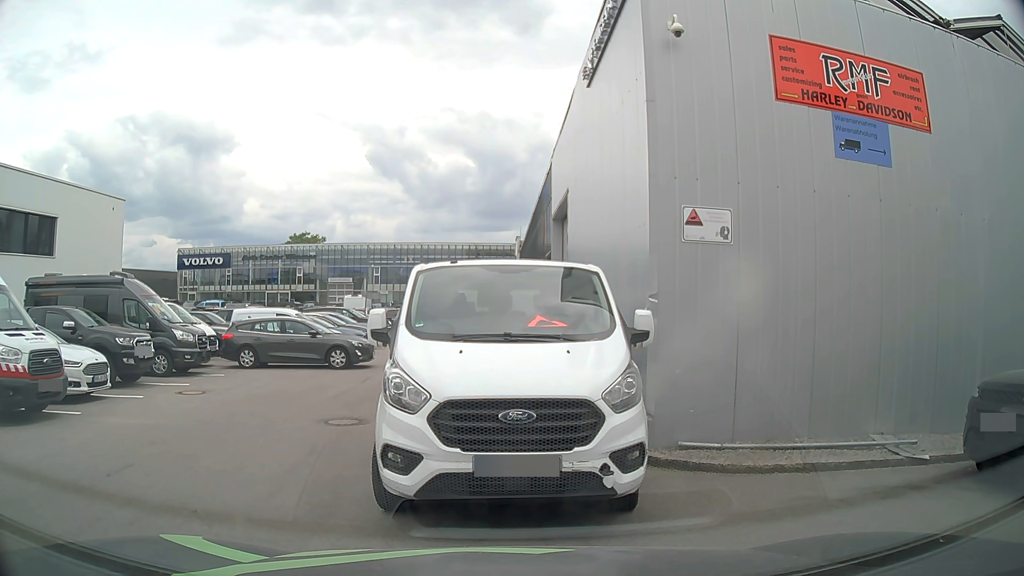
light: Day
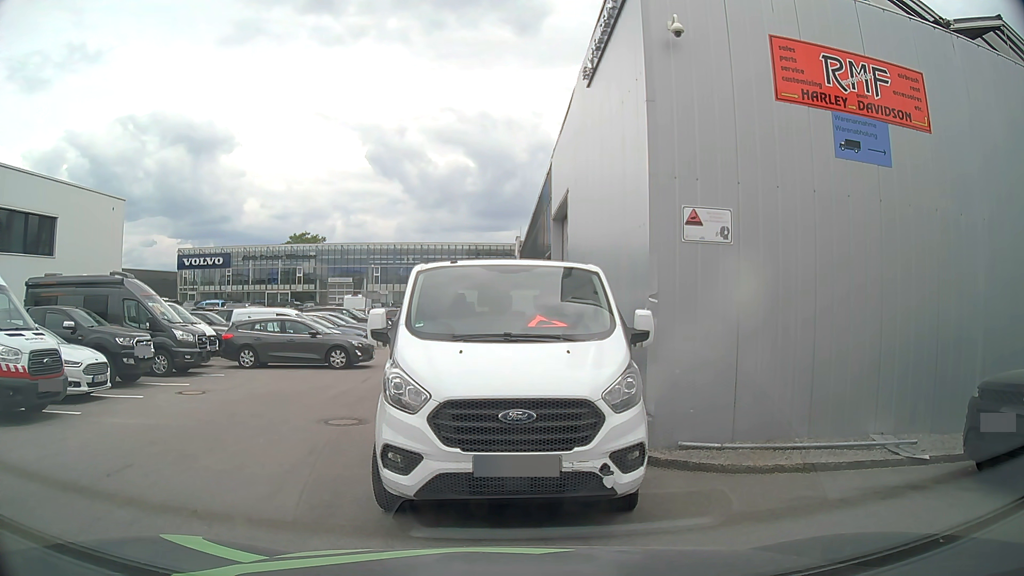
(0.0, 0.0) m; 0°
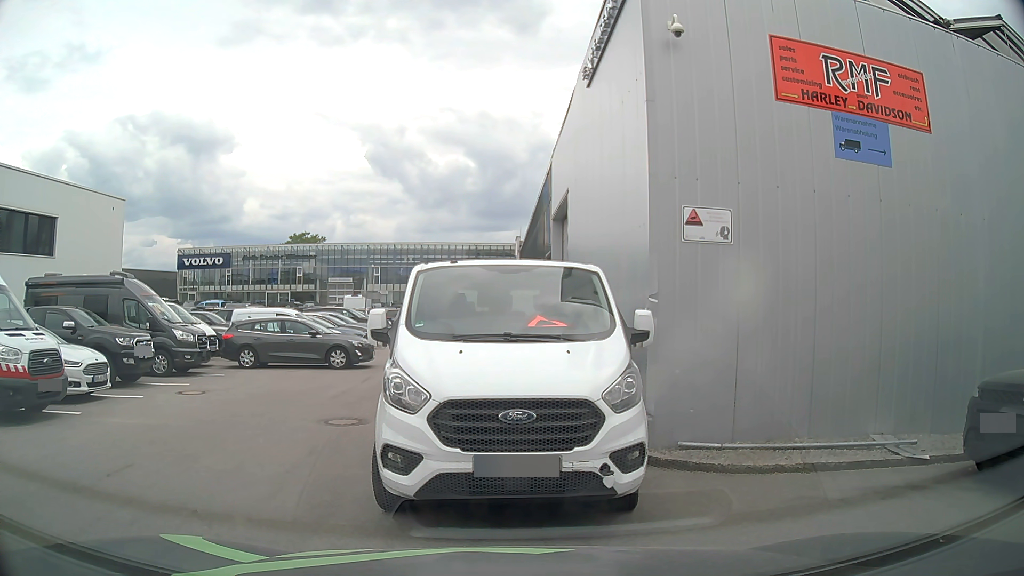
(0.0, 0.0) m; 0°
